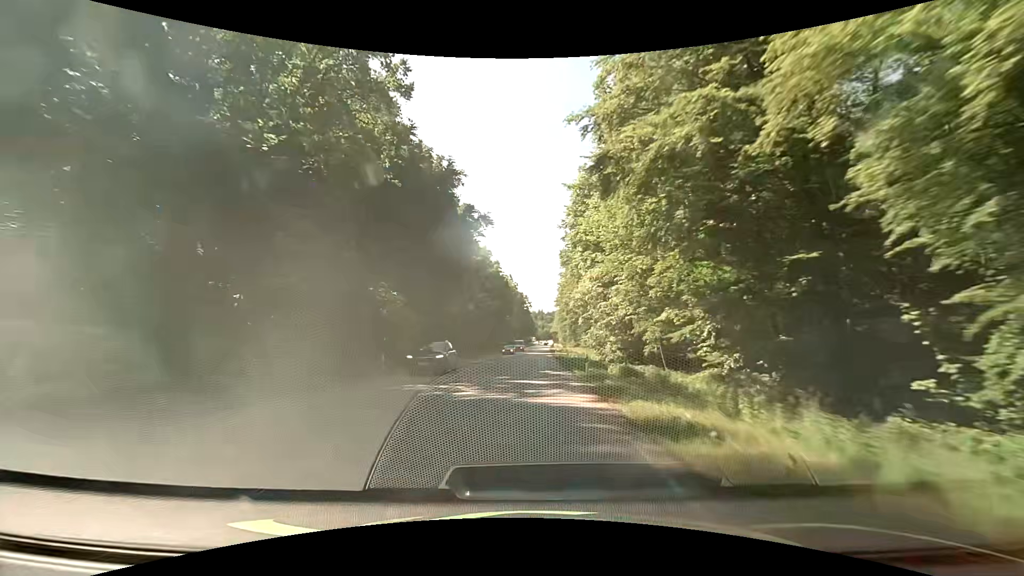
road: secondary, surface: asphalt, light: Day
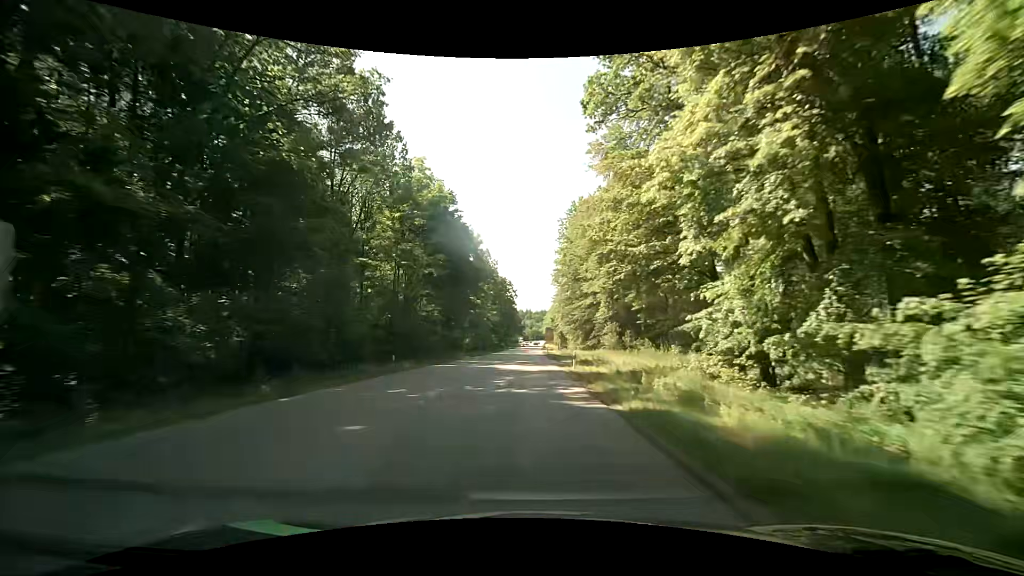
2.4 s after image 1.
(+0.7, +50.7) m; +1°
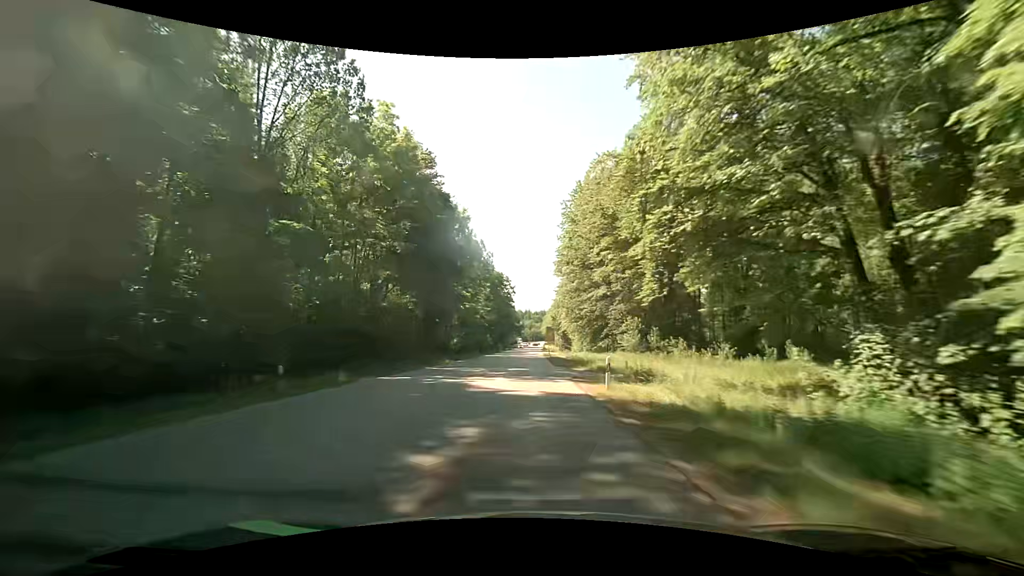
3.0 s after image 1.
(0.0, +12.7) m; +1°
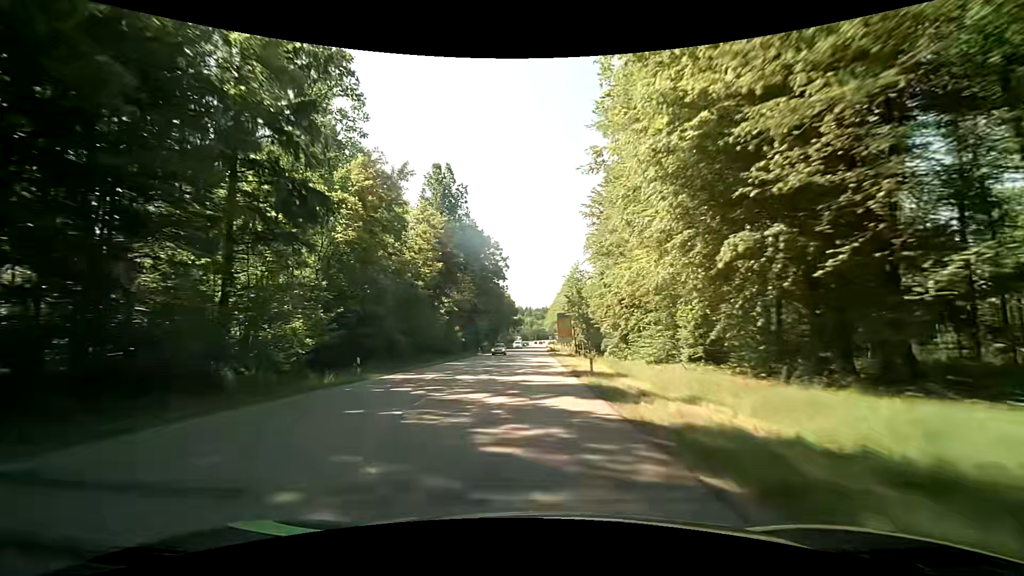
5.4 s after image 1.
(-0.3, +50.3) m; 0°
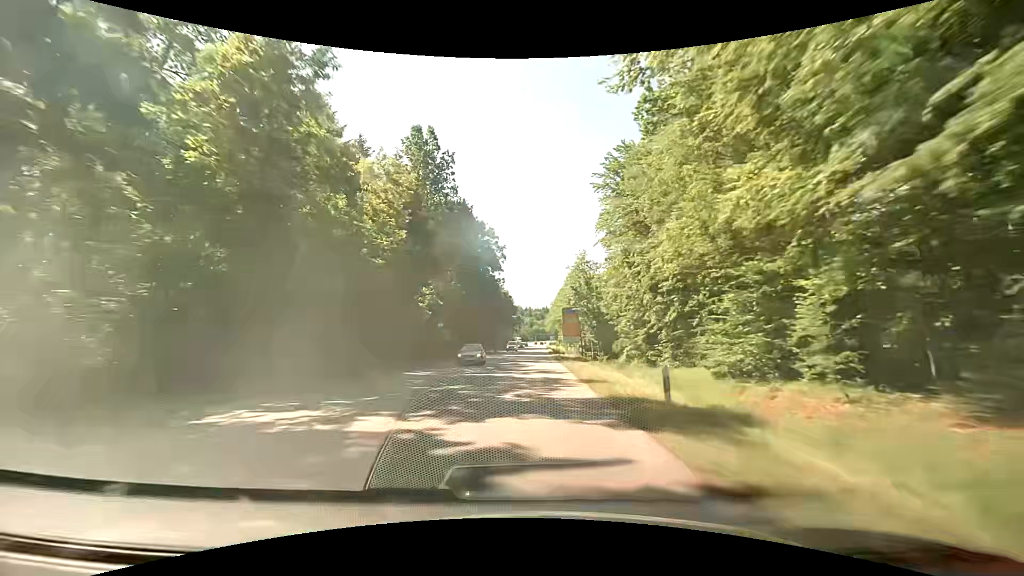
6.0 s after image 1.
(0.0, +12.2) m; -1°
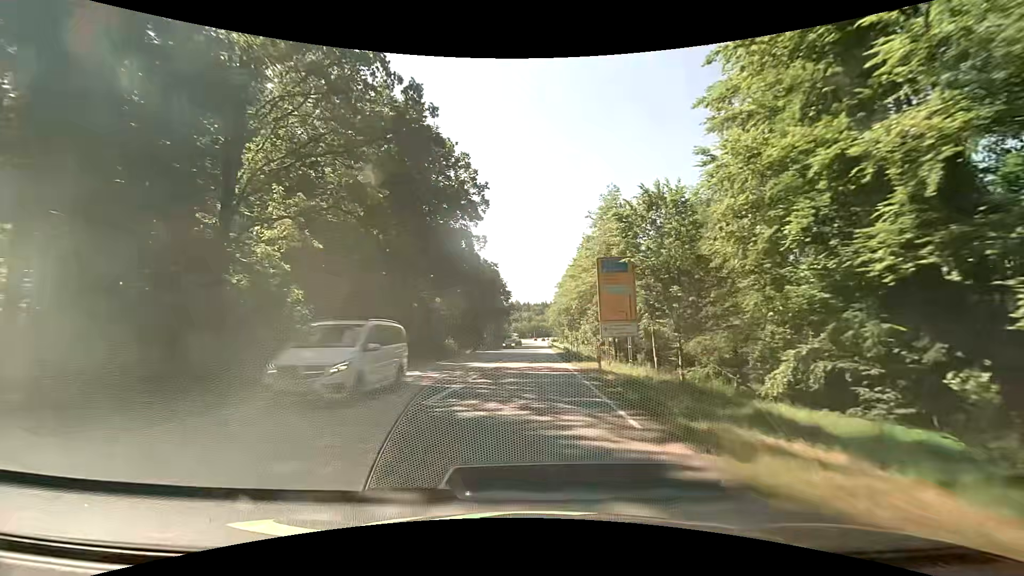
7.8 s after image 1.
(+0.4, +34.2) m; +1°
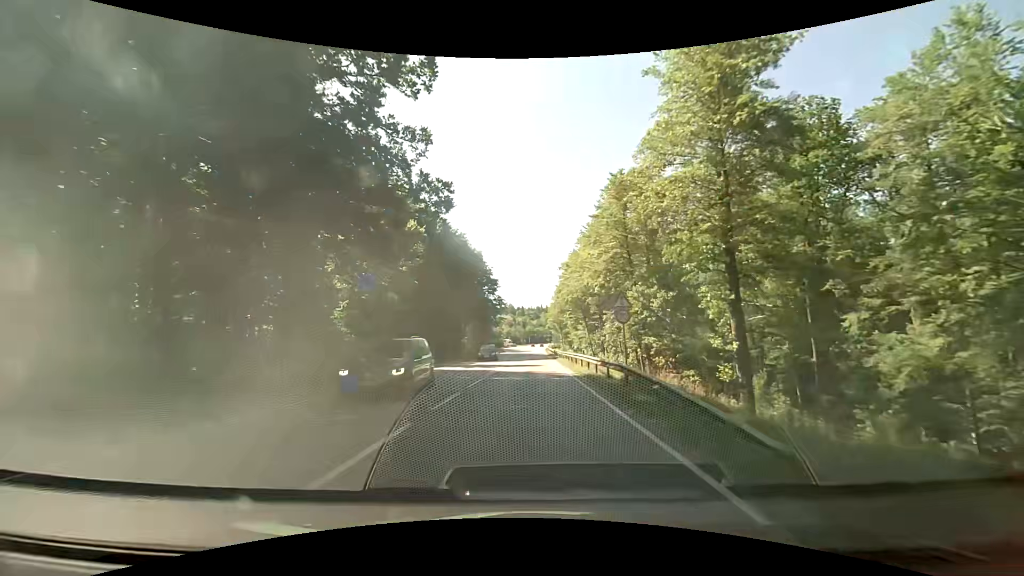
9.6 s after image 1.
(0.0, +30.3) m; 0°
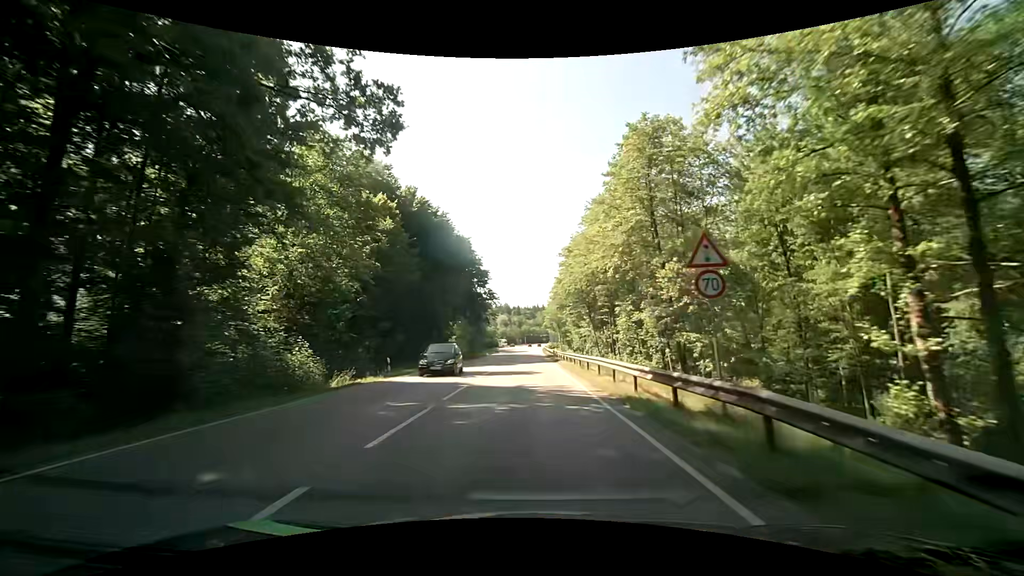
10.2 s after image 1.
(+0.1, +10.1) m; 0°
(0, +10) (0, +20) (0, +30) (0, +40) (0, +50) (0, +60) (0, +70) (0, +80) (0, +90) (0, +100) m
